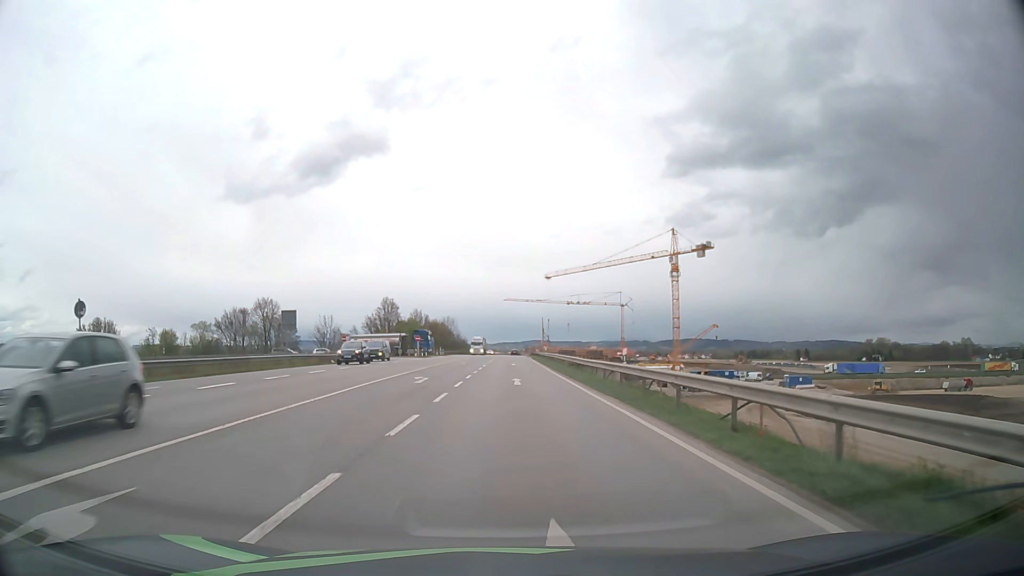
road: motorway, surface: asphalt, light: Day
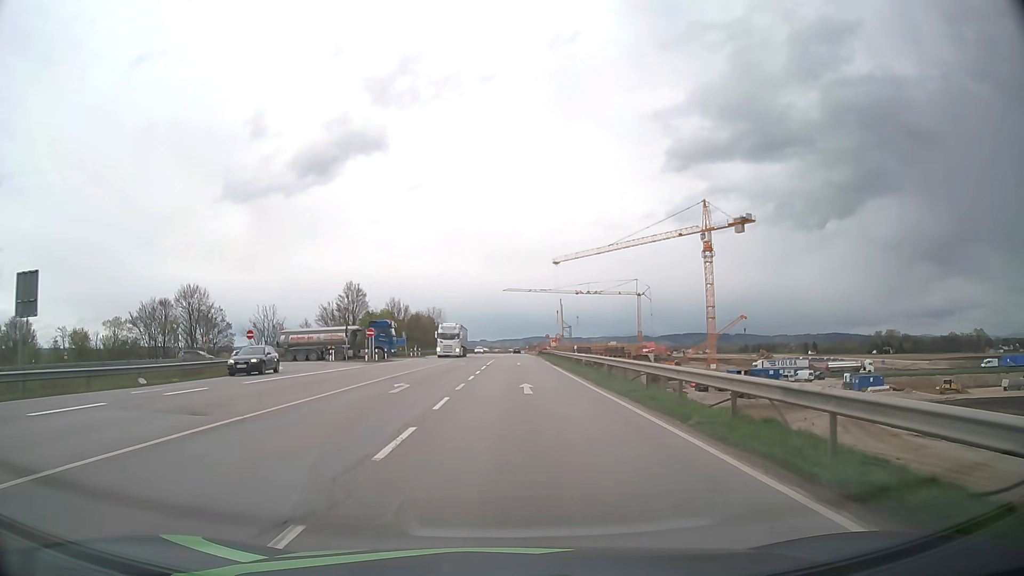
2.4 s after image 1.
(-0.1, +32.0) m; 0°
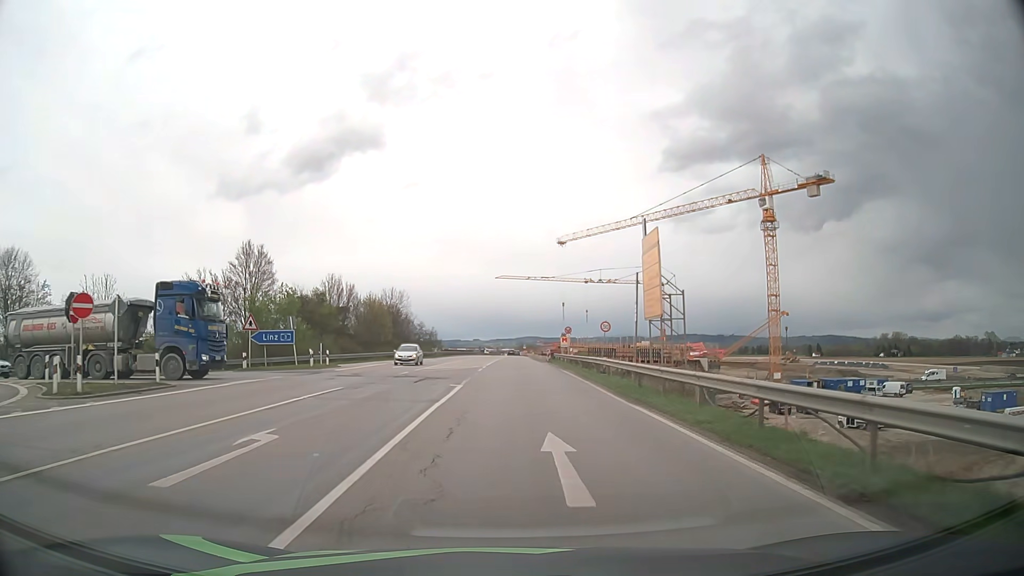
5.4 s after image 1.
(+0.1, +41.0) m; +1°
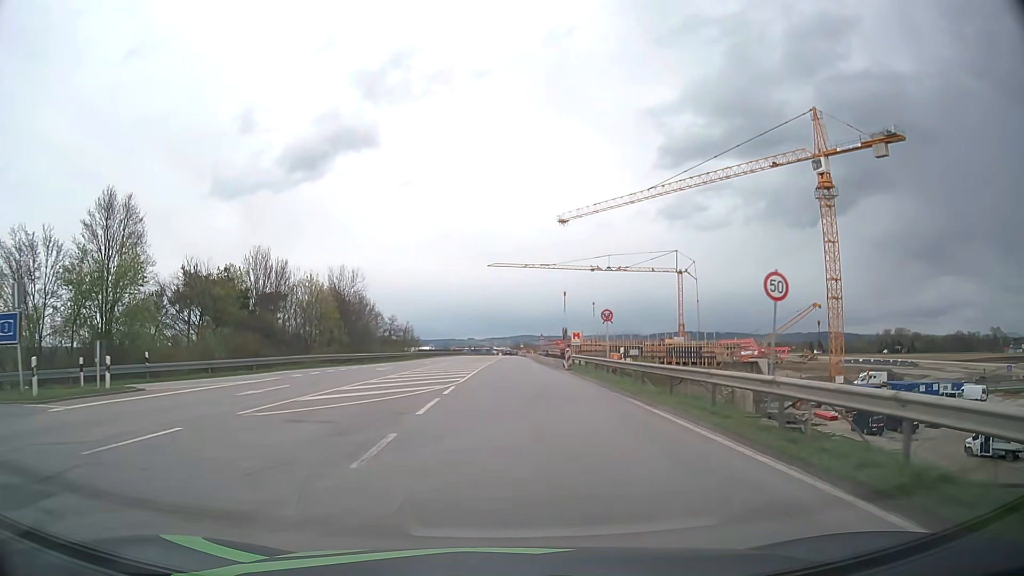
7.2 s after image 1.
(+0.1, +24.6) m; +1°
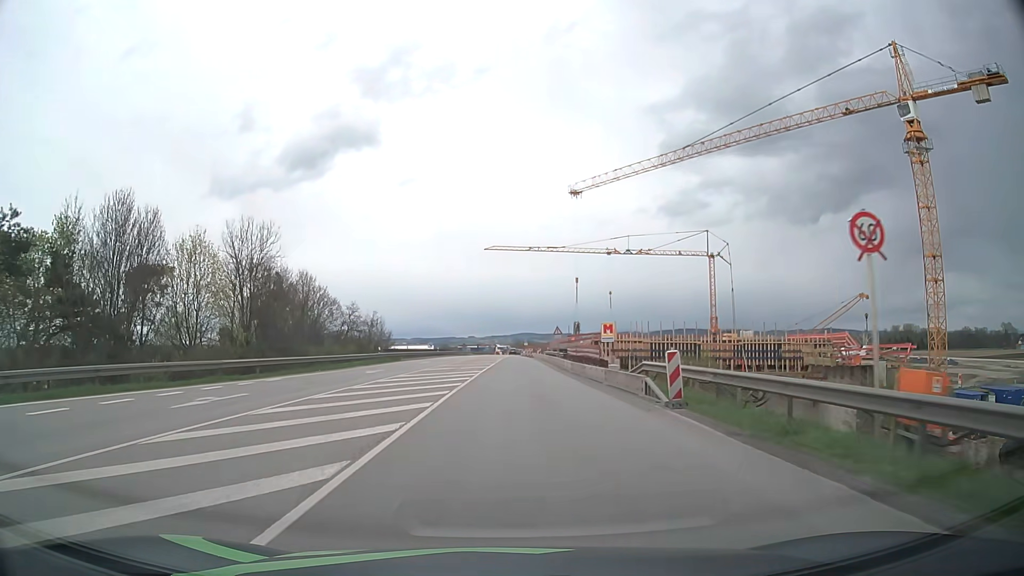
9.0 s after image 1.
(-0.2, +24.4) m; 0°
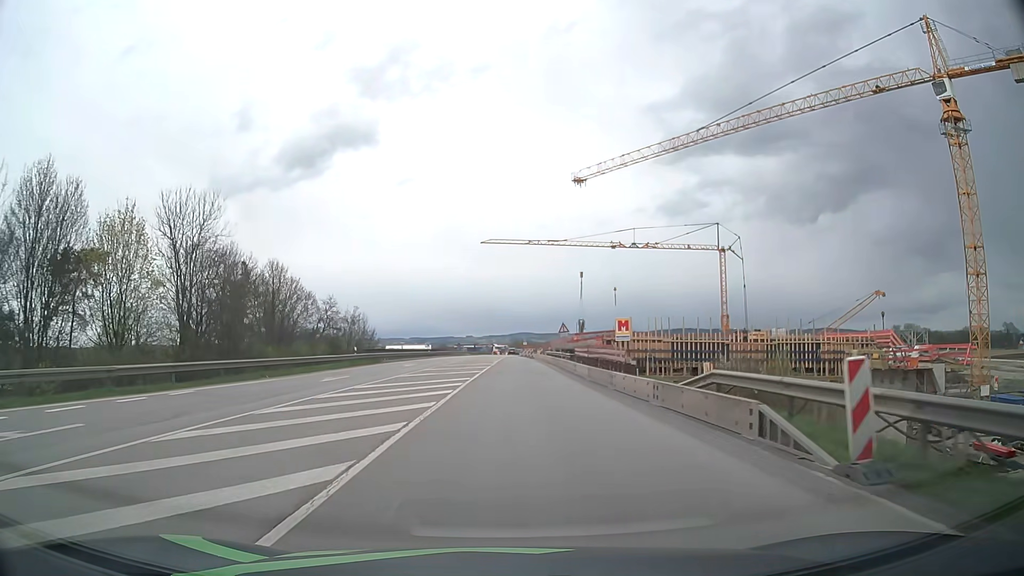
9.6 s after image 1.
(0.0, +8.1) m; 0°
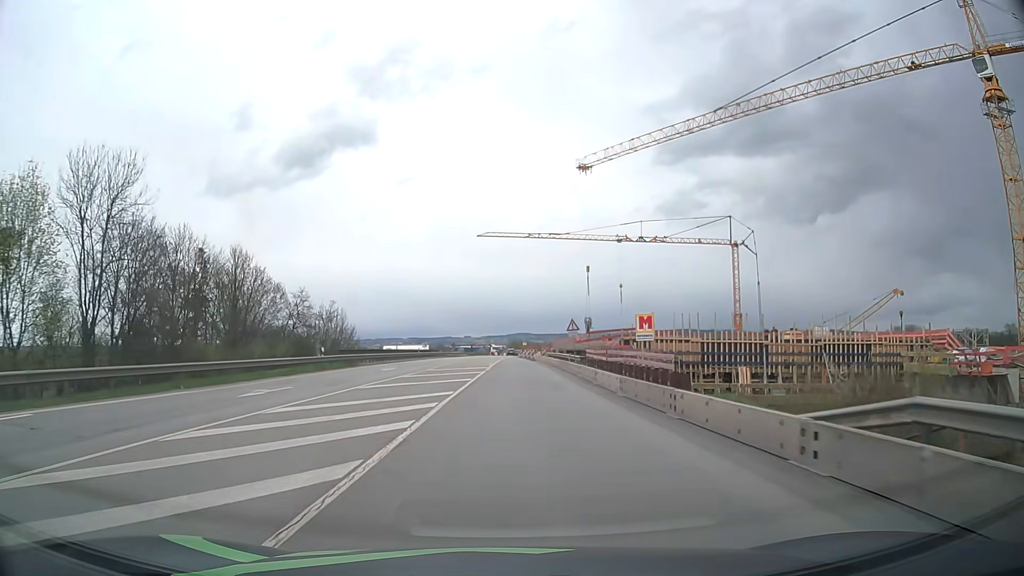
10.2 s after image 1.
(0.0, +8.1) m; 0°
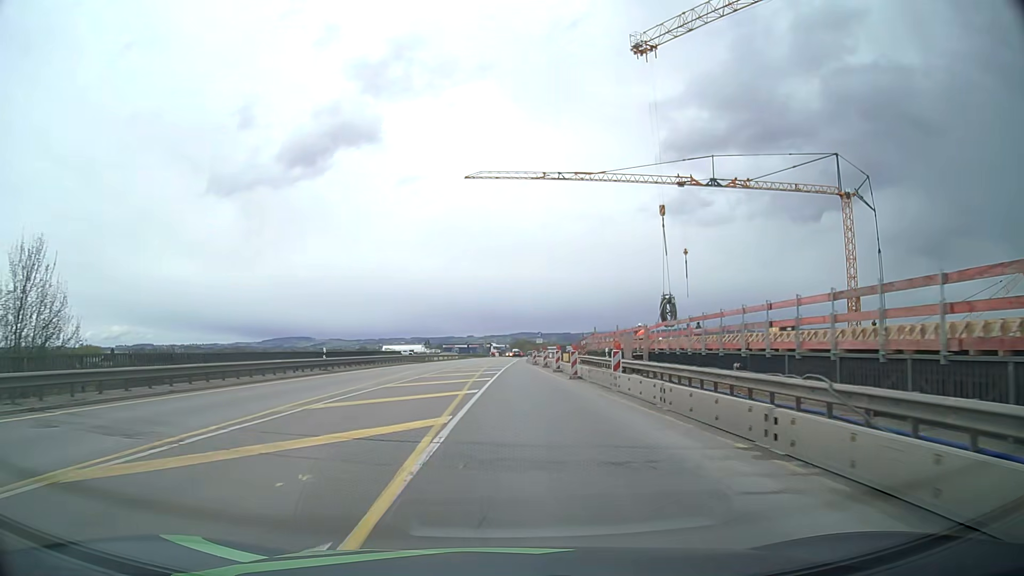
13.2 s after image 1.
(0.0, +40.7) m; 0°
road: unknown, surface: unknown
(0, +10) (0, +20) (0, +30) (0, +40) (0, +50) (0, +60) (0, +70) (+1, +80) (+1, +90) (+1, +100) m
